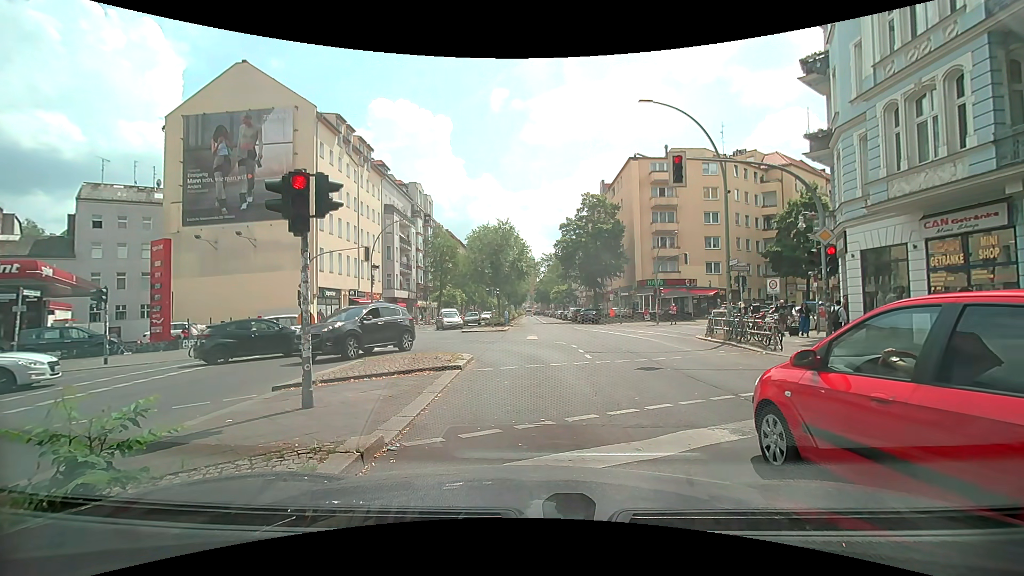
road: secondary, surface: asphalt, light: Day
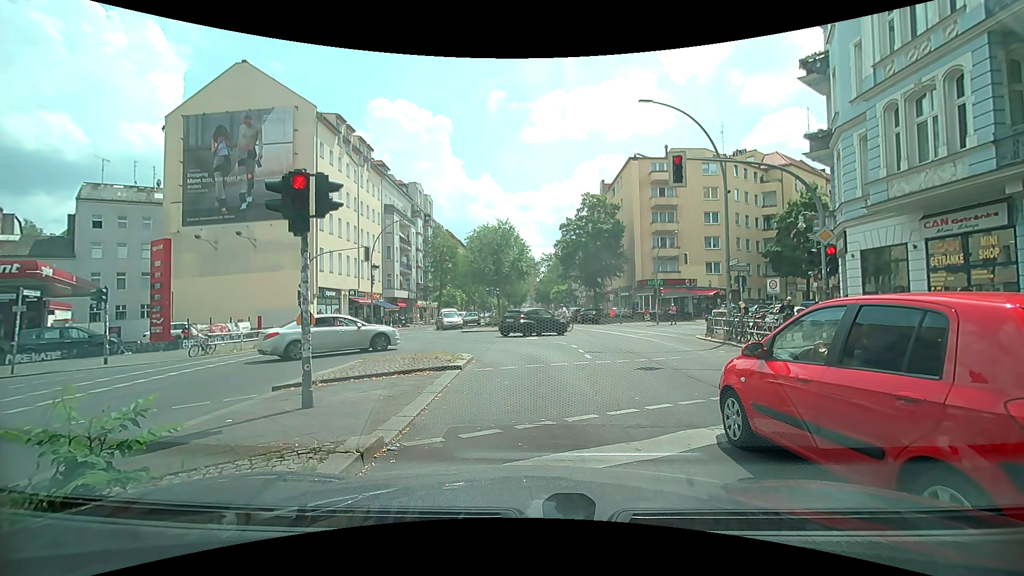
(0.0, 0.0) m; 0°
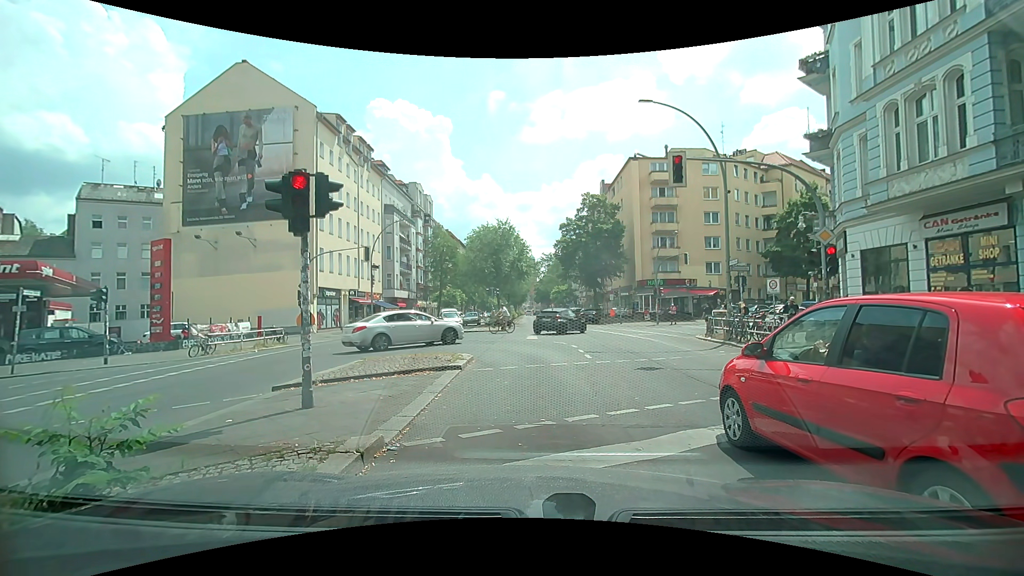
(0.0, 0.0) m; 0°
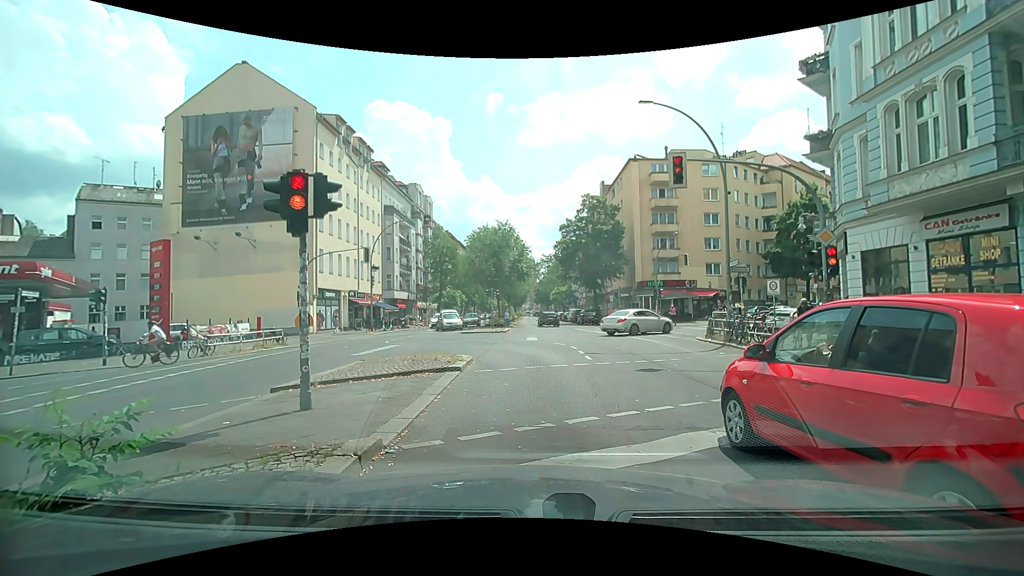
(0.0, 0.0) m; 0°
